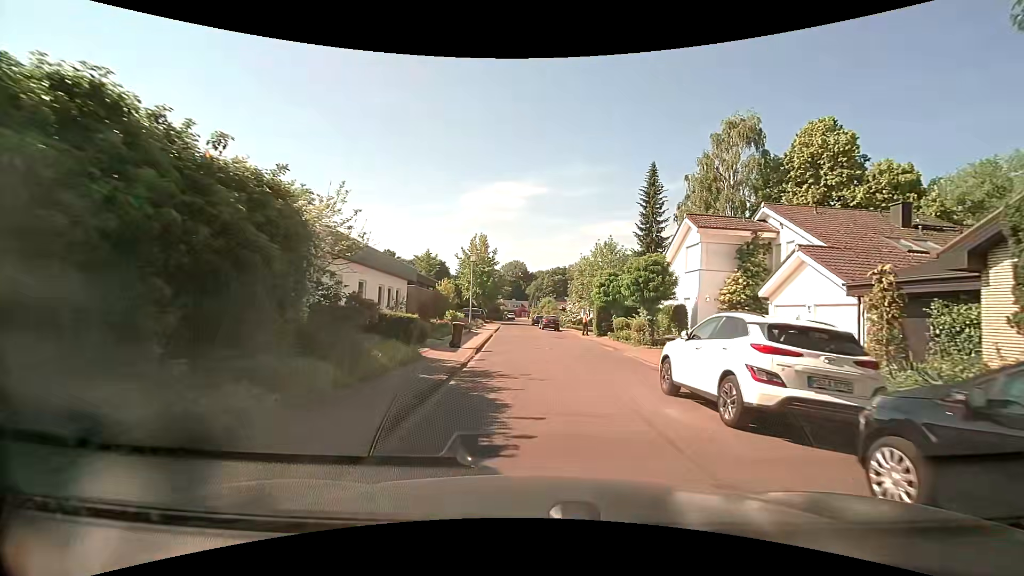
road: residential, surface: asphalt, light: Day
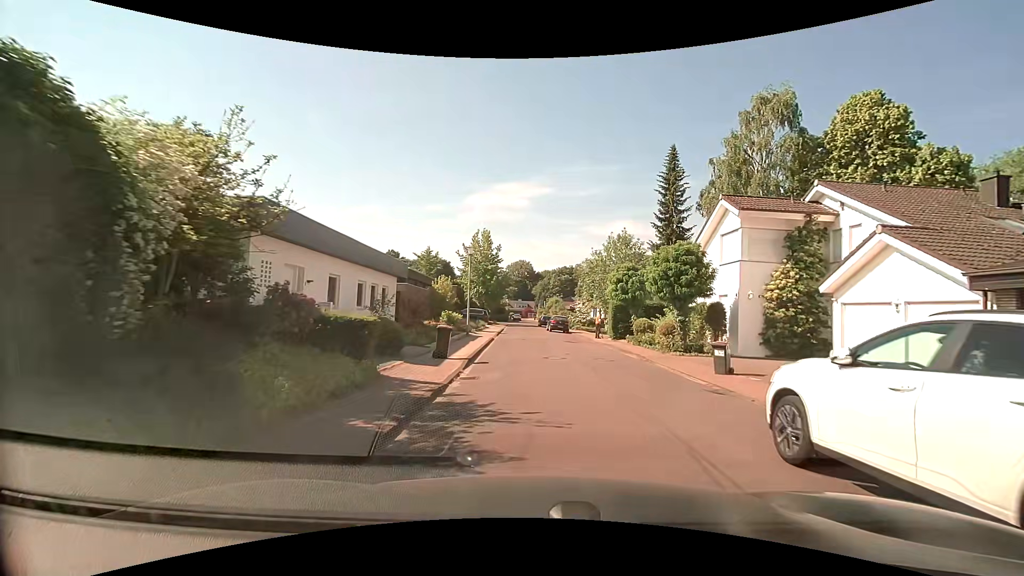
(-0.1, +4.2) m; -2°
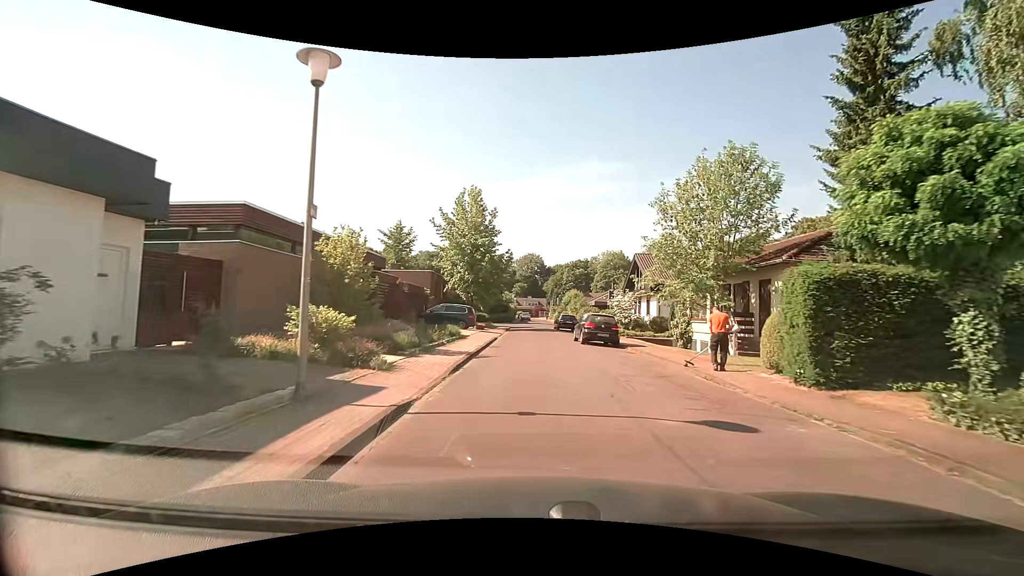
(-0.4, +21.2) m; -2°
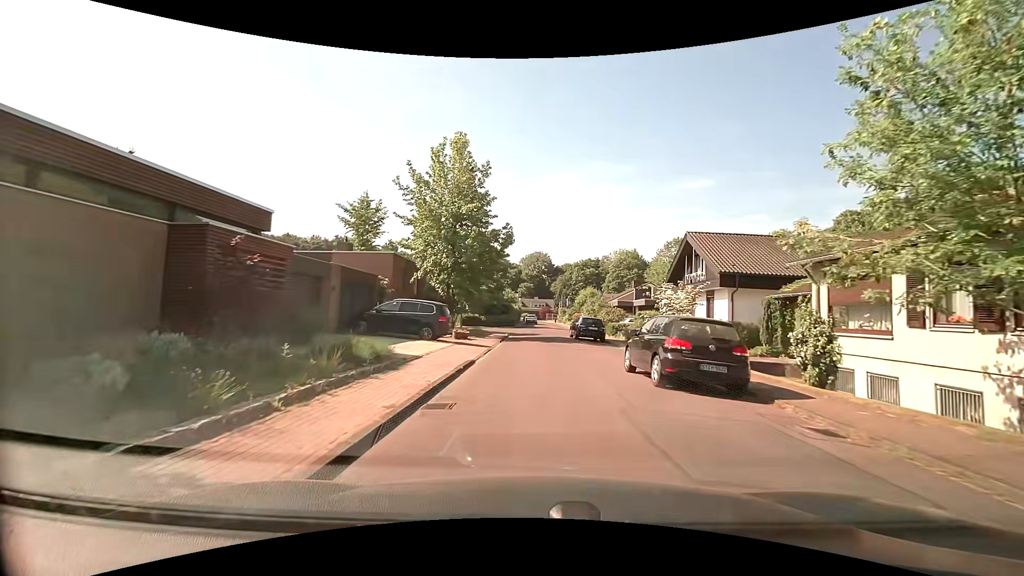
(0.0, +13.0) m; -1°
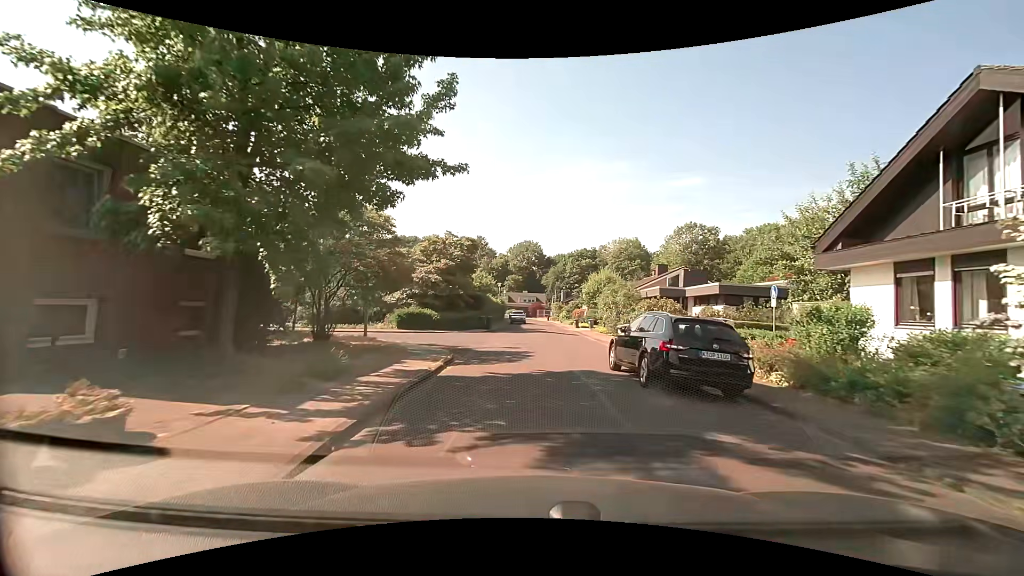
(+0.3, +21.1) m; +2°
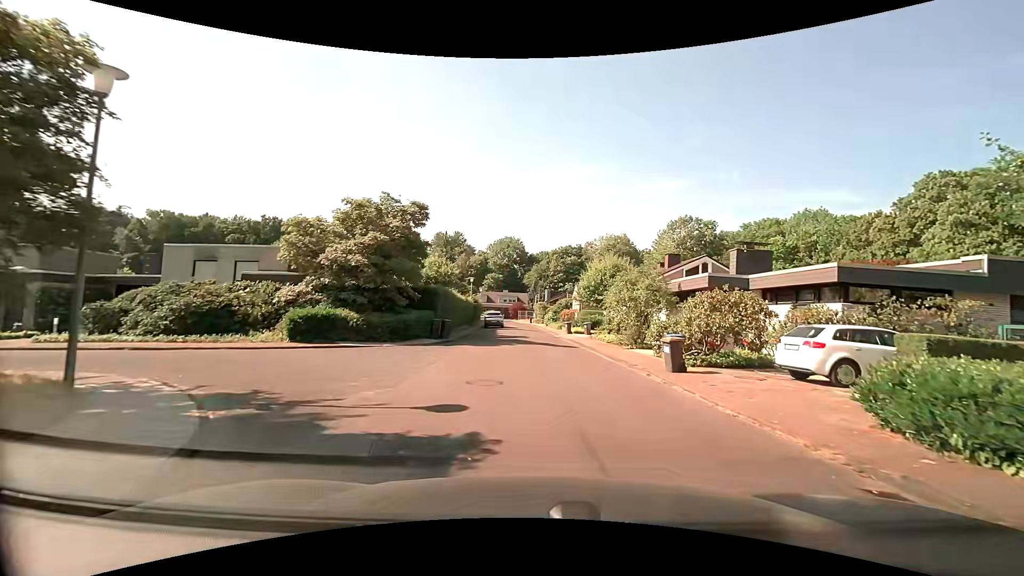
(+0.1, +11.7) m; +2°
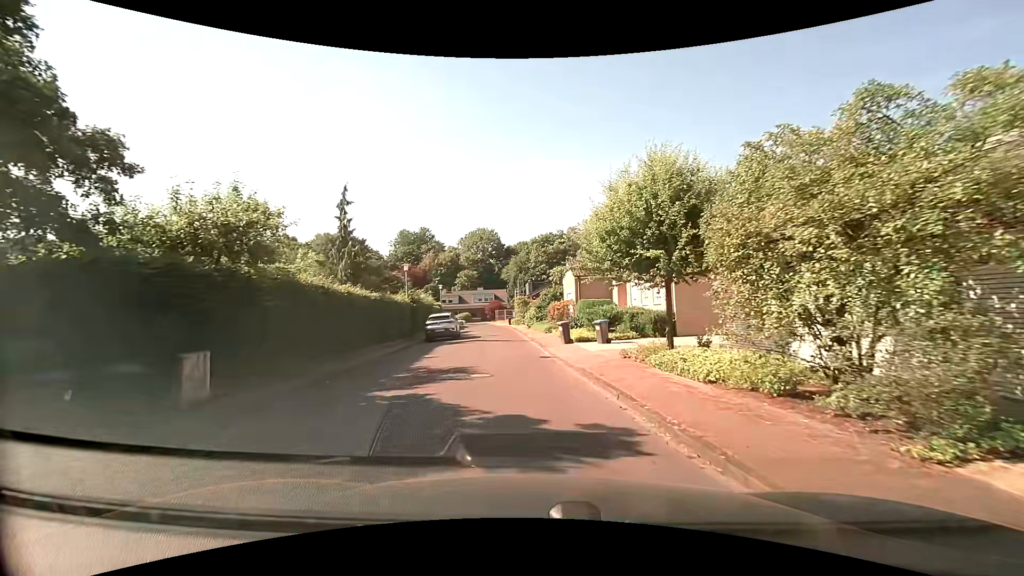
(+0.7, +18.2) m; +1°
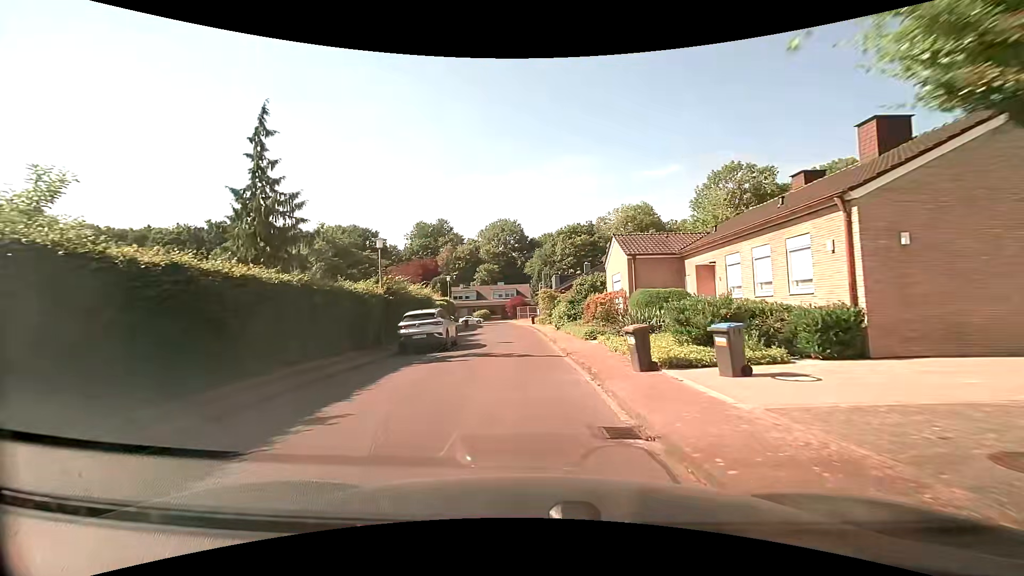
(-0.3, +10.6) m; -3°
(0, +10) (-1, +20) (-1, +30) (-1, +40) (-2, +50) (-4, +60) (-5, +70) (-10, +78) (-20, +80) (-30, +79) m
